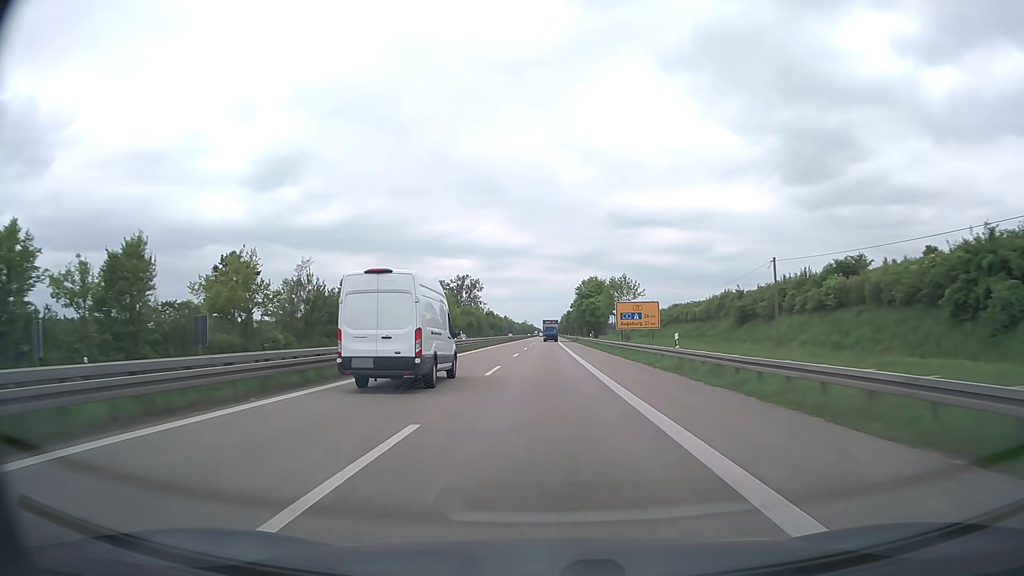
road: trunk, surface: asphalt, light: Day
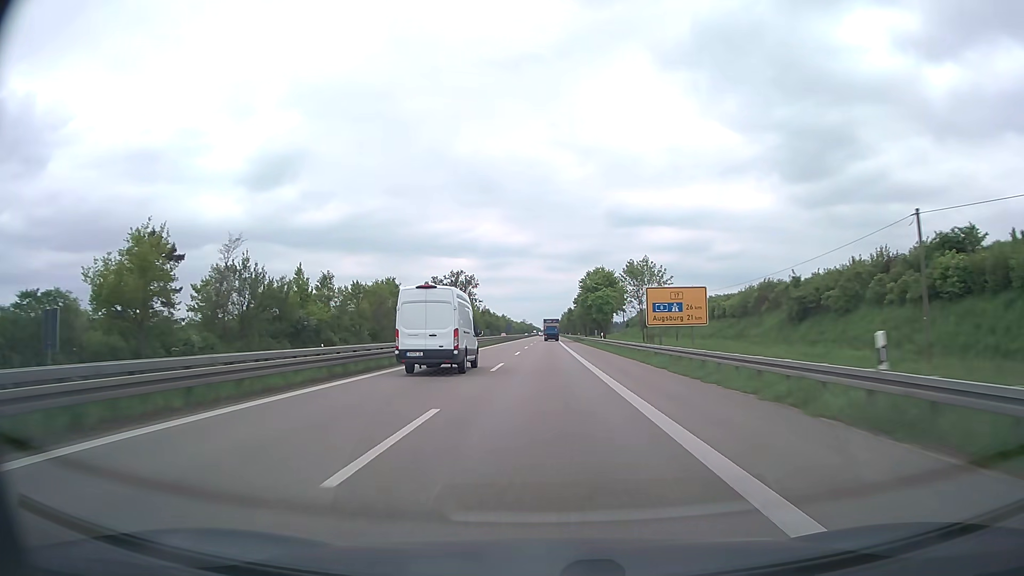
(0.0, +16.1) m; 0°
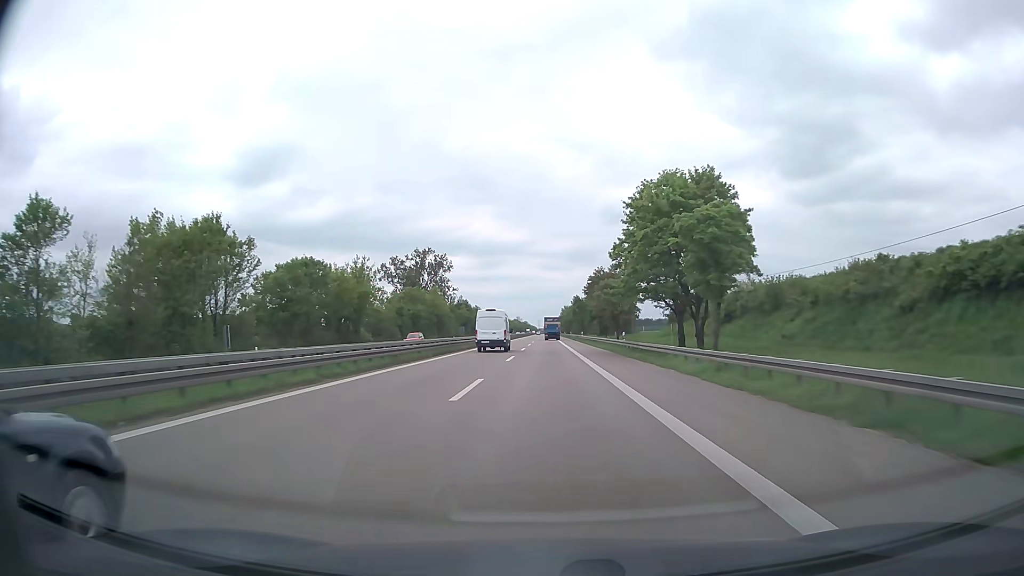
(0.0, +64.6) m; 0°
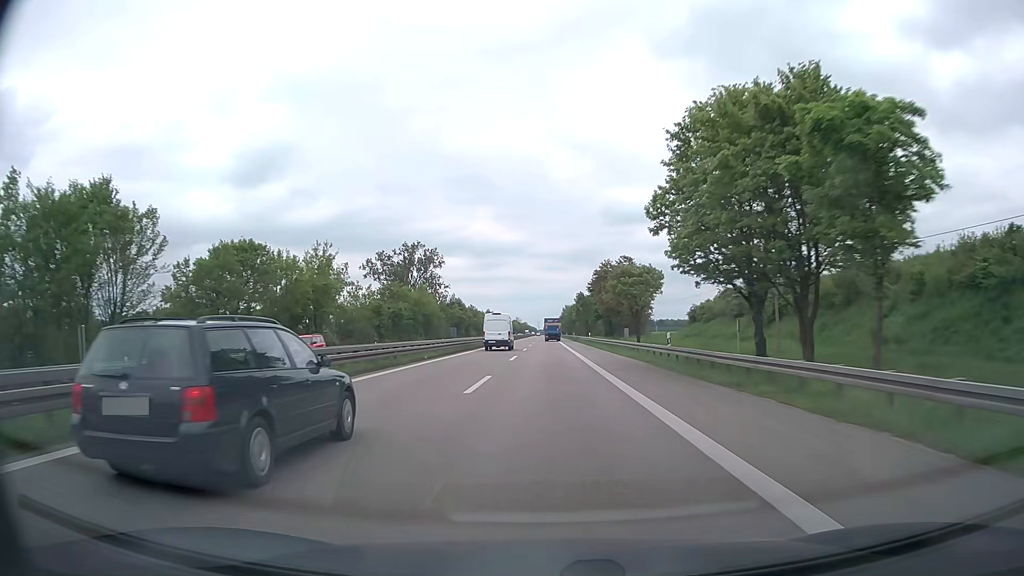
(0.0, +16.1) m; 0°
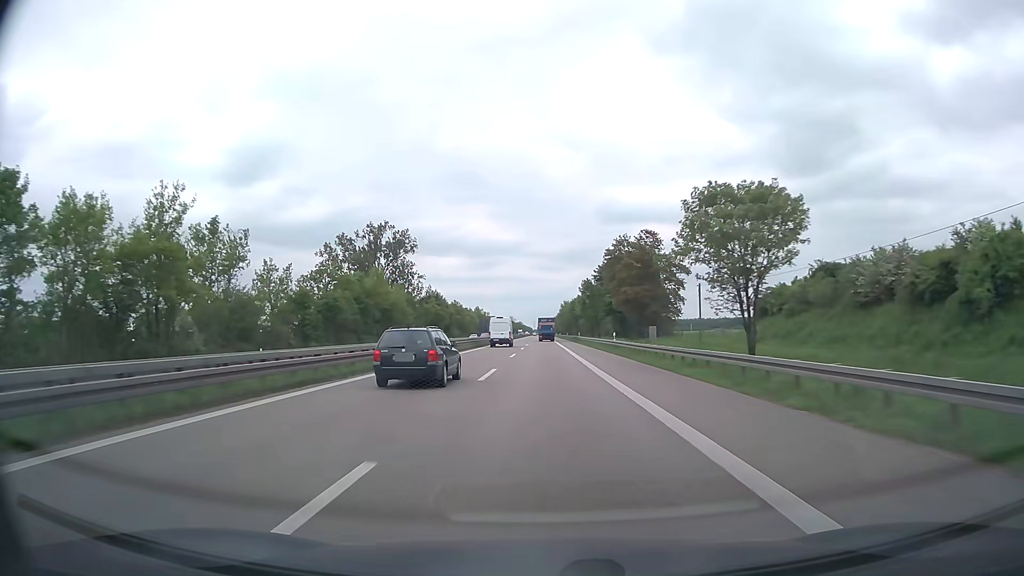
(0.0, +32.1) m; 0°
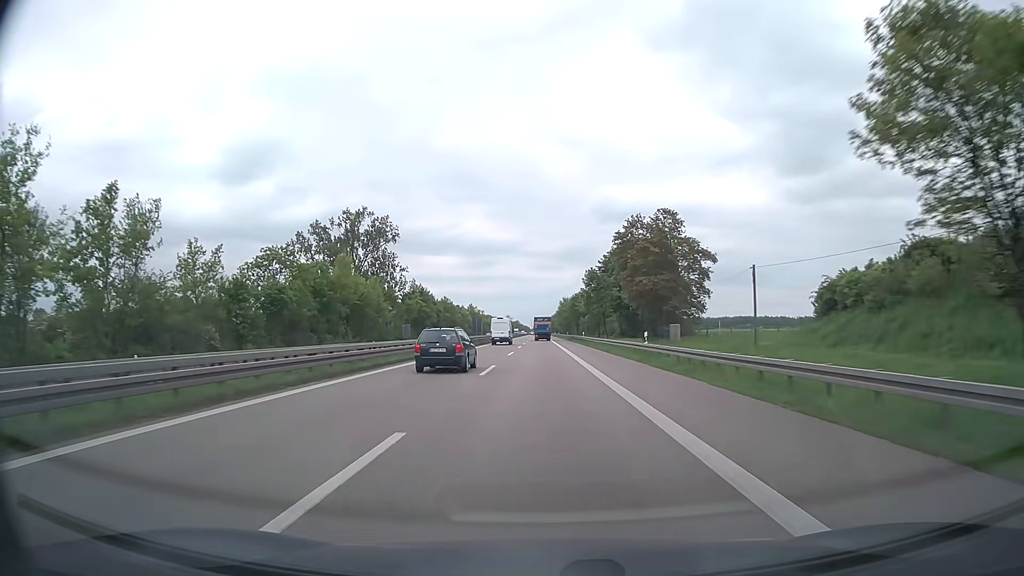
(0.0, +16.0) m; 0°
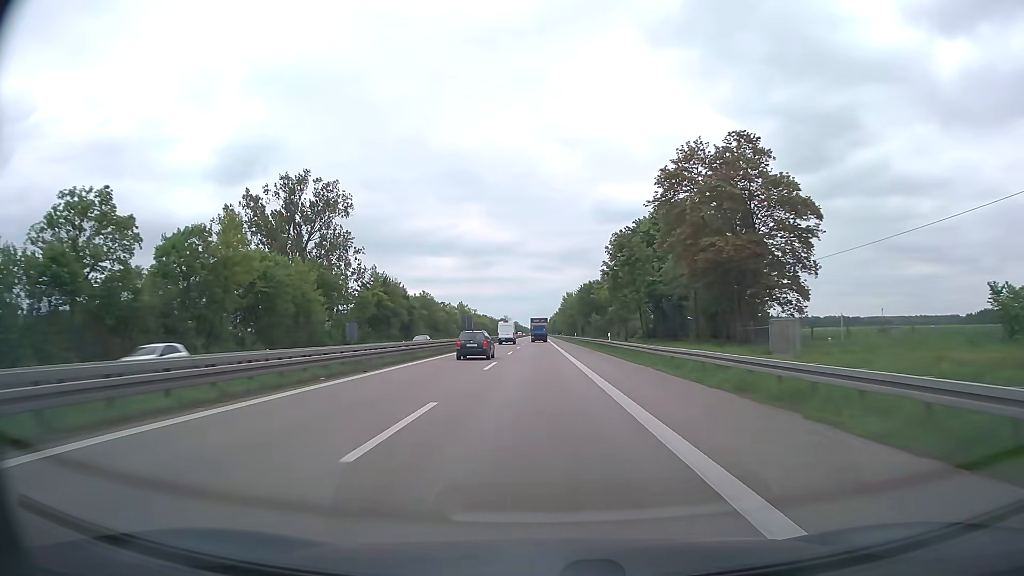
(0.0, +32.0) m; 0°
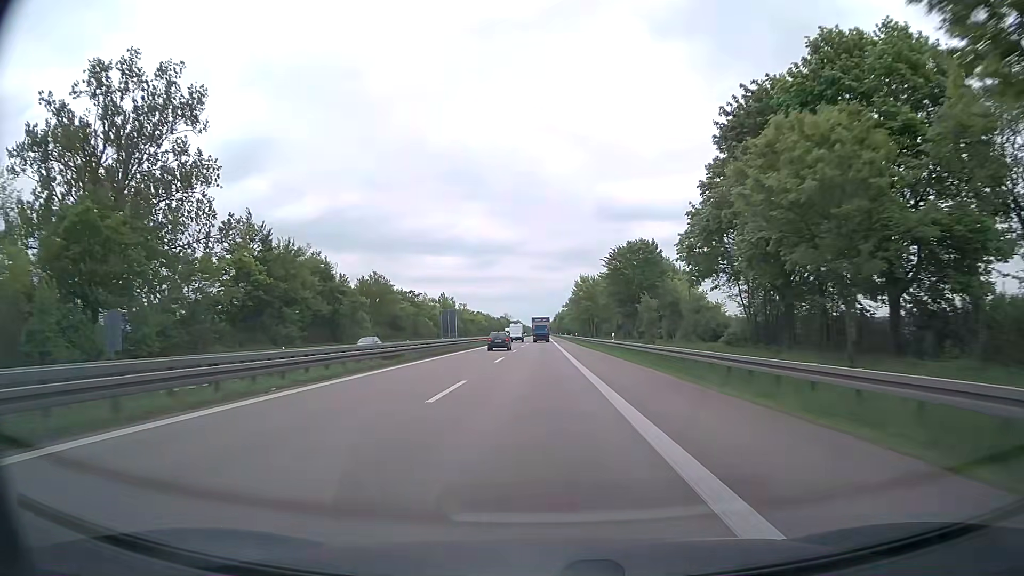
(-0.1, +47.9) m; 0°
(0, +10) (0, +20) (0, +30) (0, +40) (0, +50) (0, +60) (0, +70) (0, +80) (0, +90) (0, +100) m
